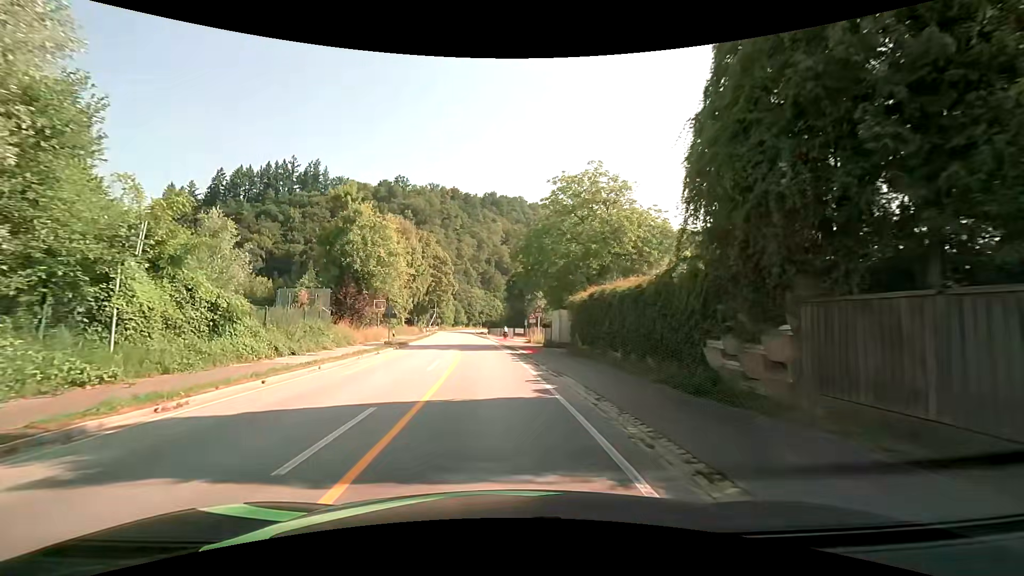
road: primary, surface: asphalt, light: Day
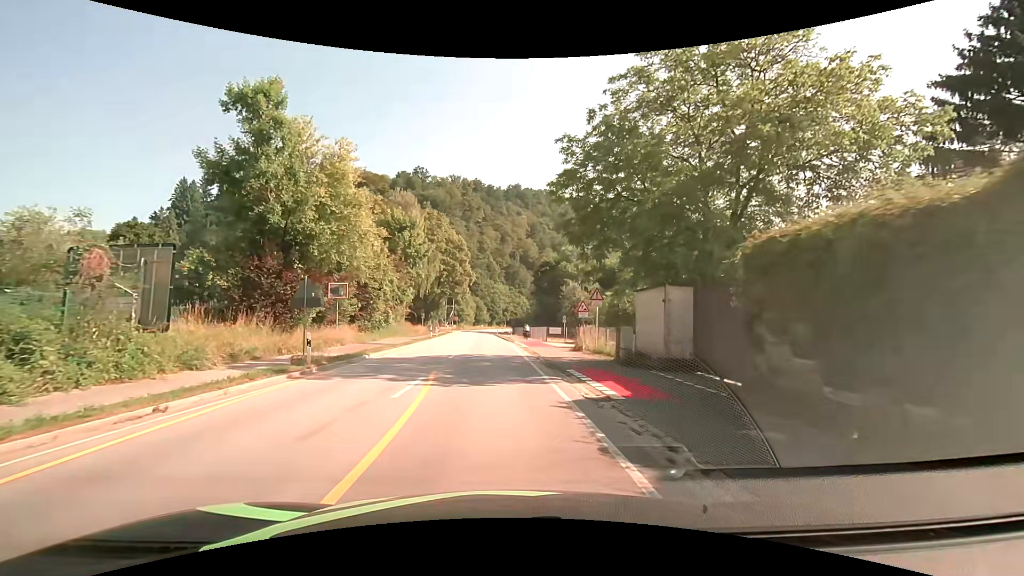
(-0.4, +18.9) m; -2°
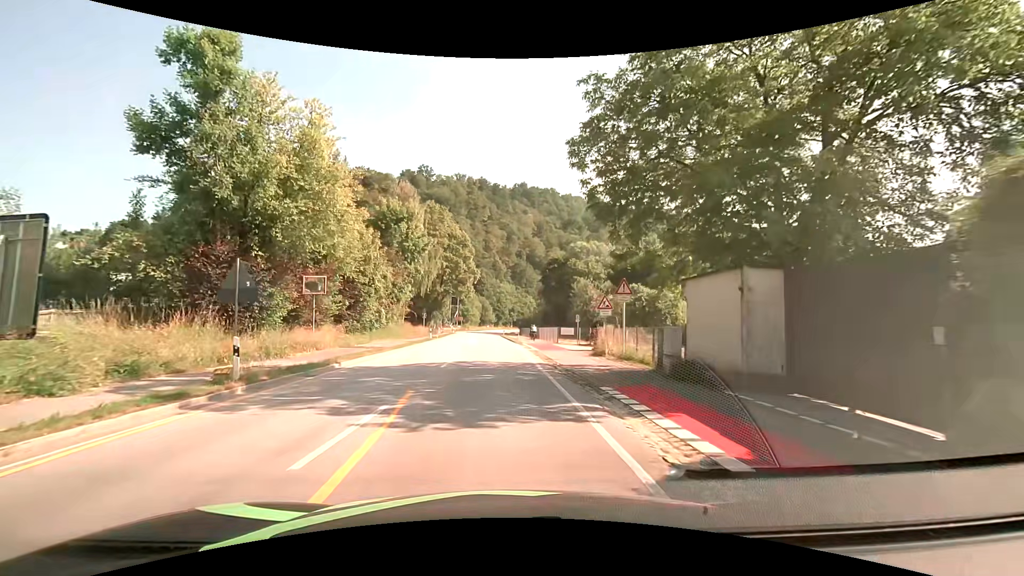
(0.0, +4.9) m; -1°
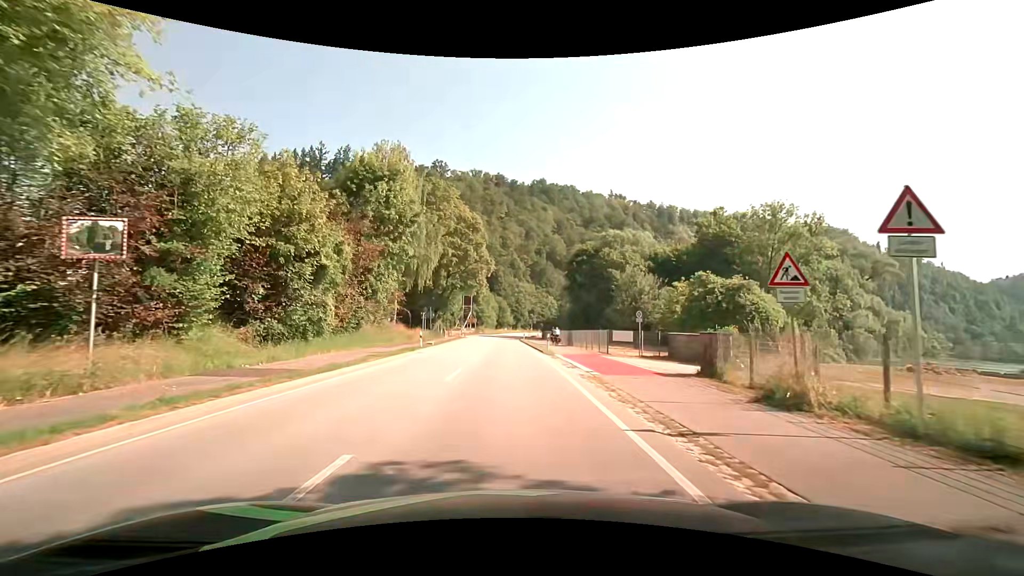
(-0.3, +15.3) m; -3°
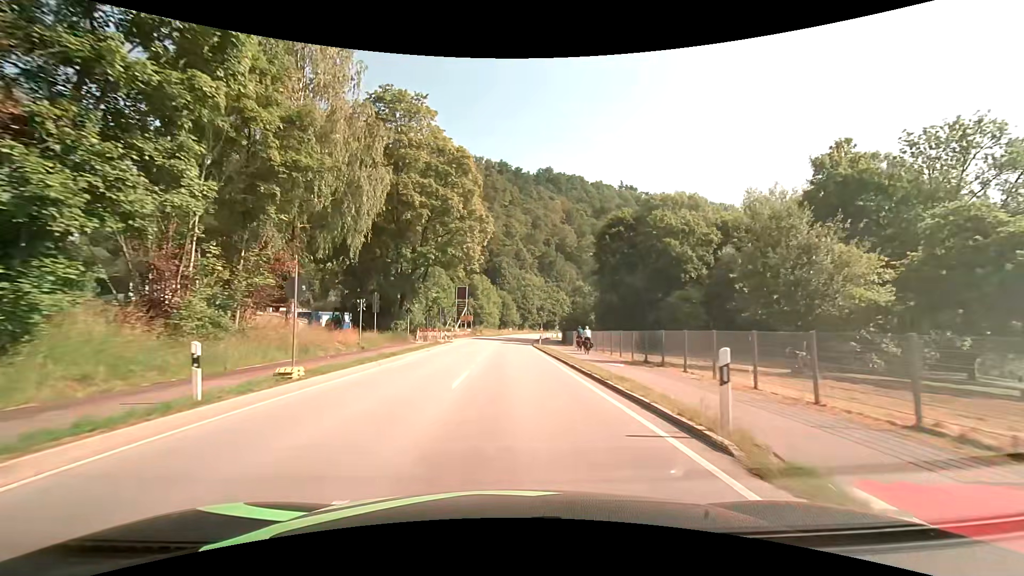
(-0.1, +25.5) m; 0°
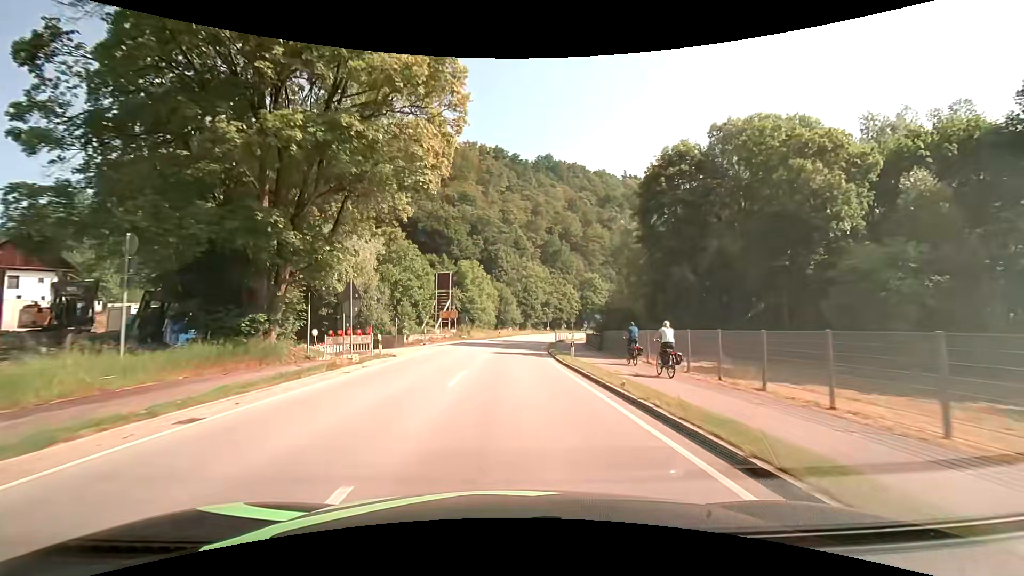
(0.0, +23.6) m; 0°
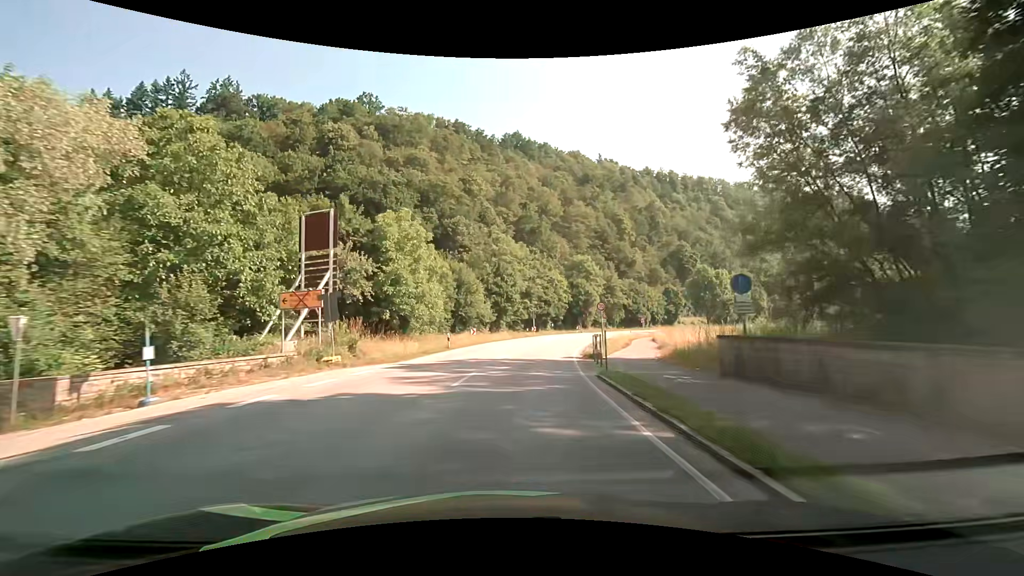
(+0.6, +36.3) m; +3°
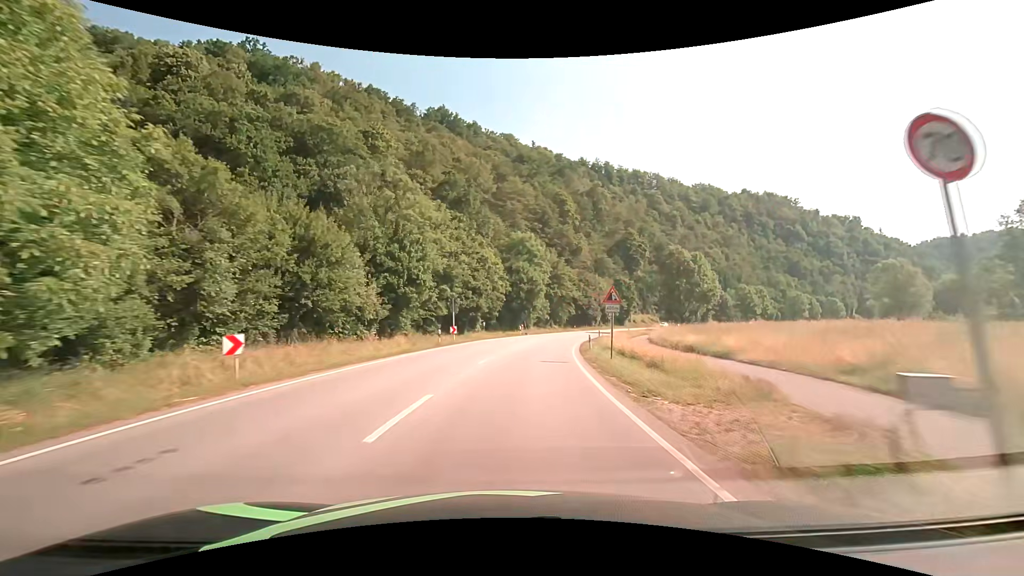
(+1.8, +29.5) m; +8°
(0, +10) (+1, +20) (+2, +30) (+4, +40) (+6, +50) (+8, +59) (+11, +69) (+14, +78) (+18, +88) (+22, +97) m
